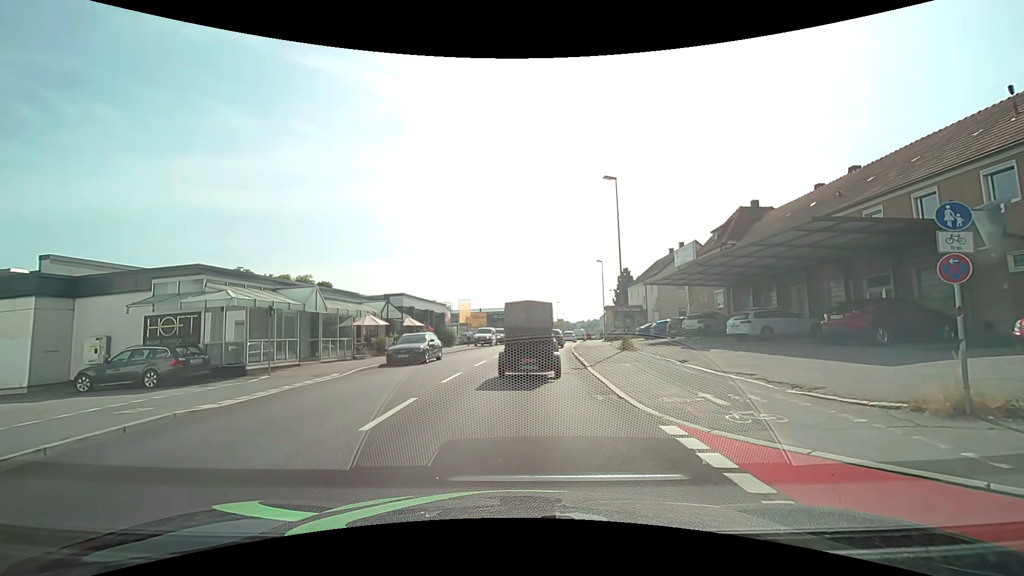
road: tertiary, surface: asphalt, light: Day
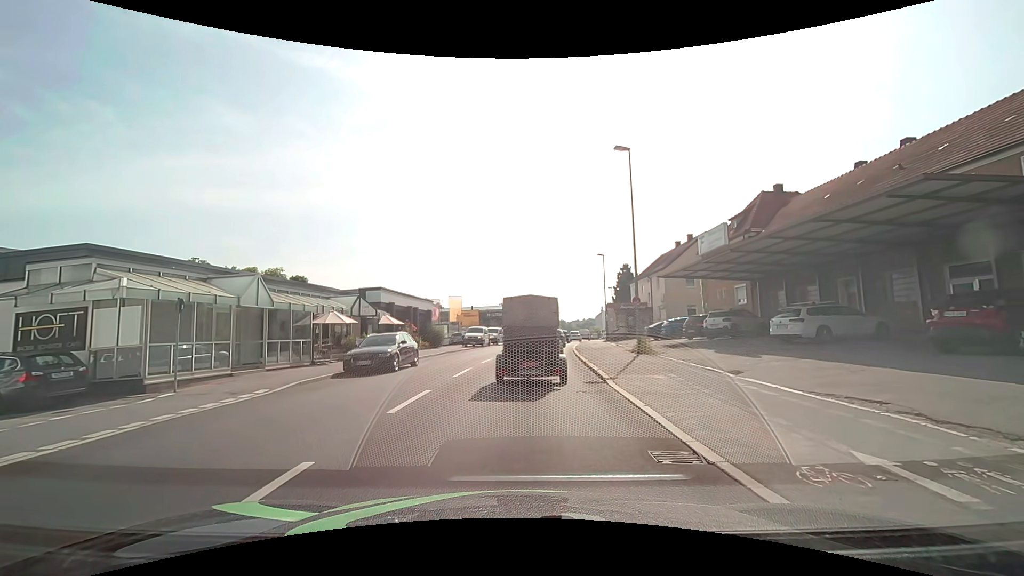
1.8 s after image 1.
(0.0, +4.8) m; 0°
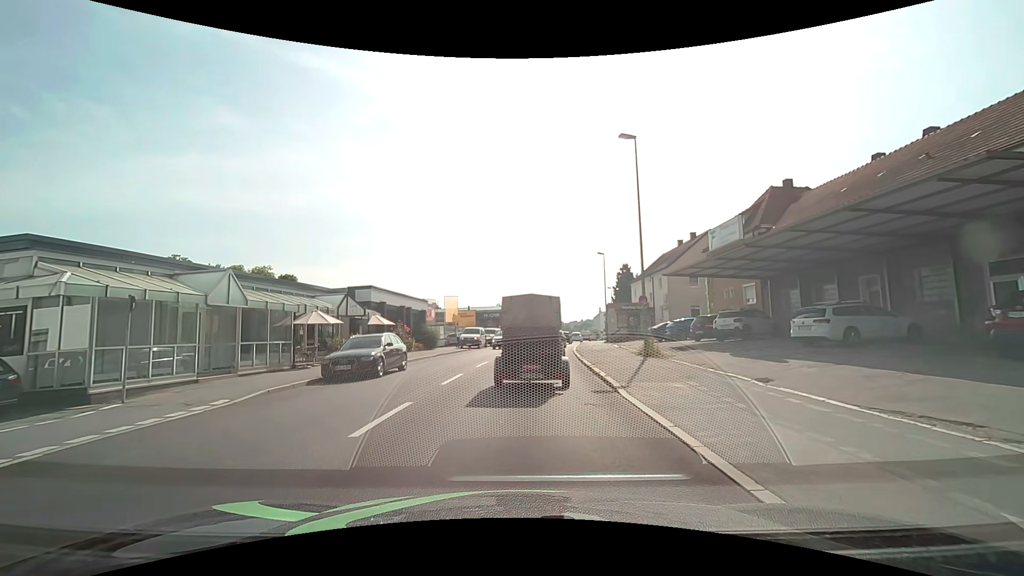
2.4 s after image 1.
(0.0, +1.7) m; 0°
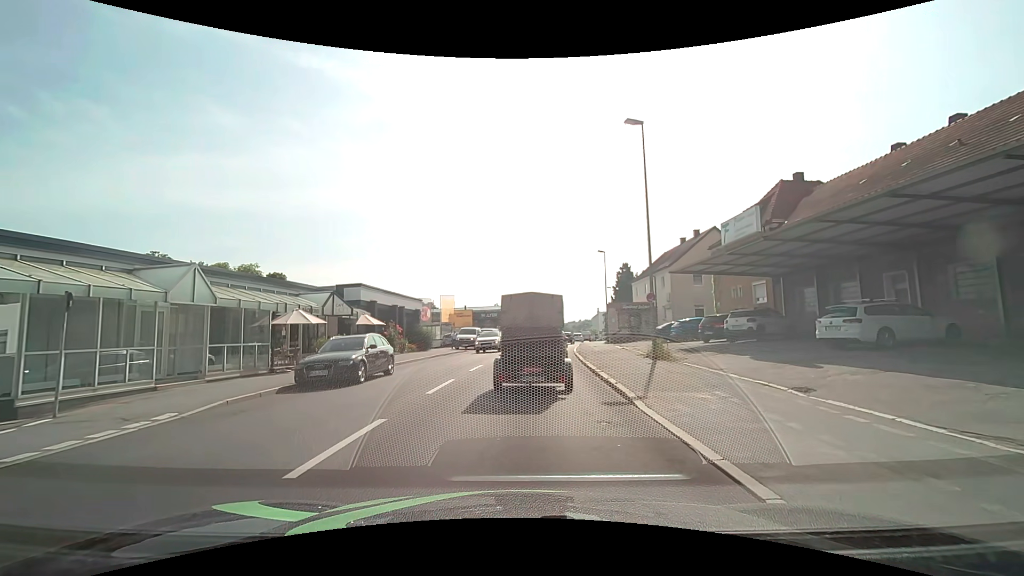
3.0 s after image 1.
(0.0, +1.7) m; +1°
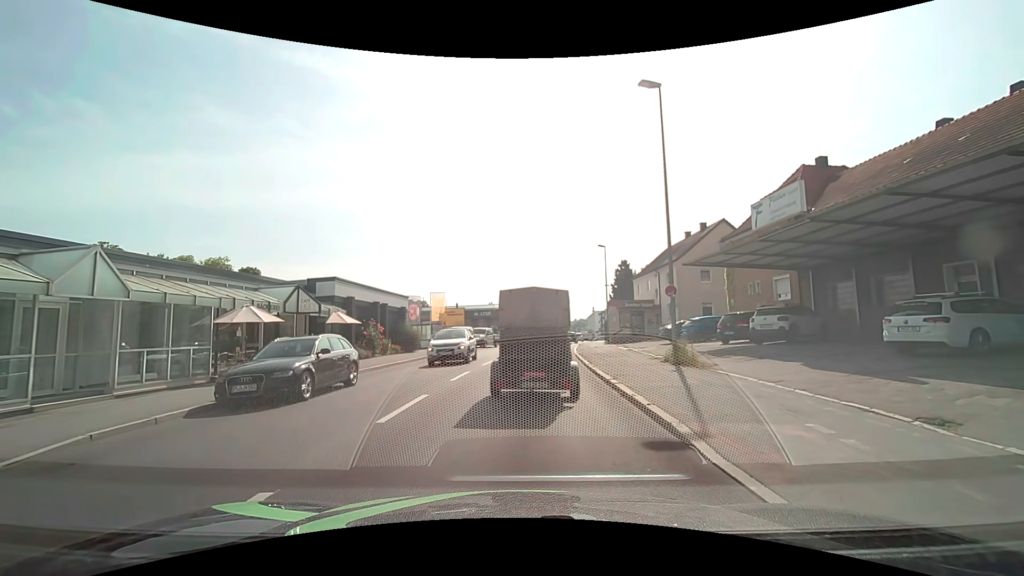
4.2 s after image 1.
(0.0, +3.3) m; +1°
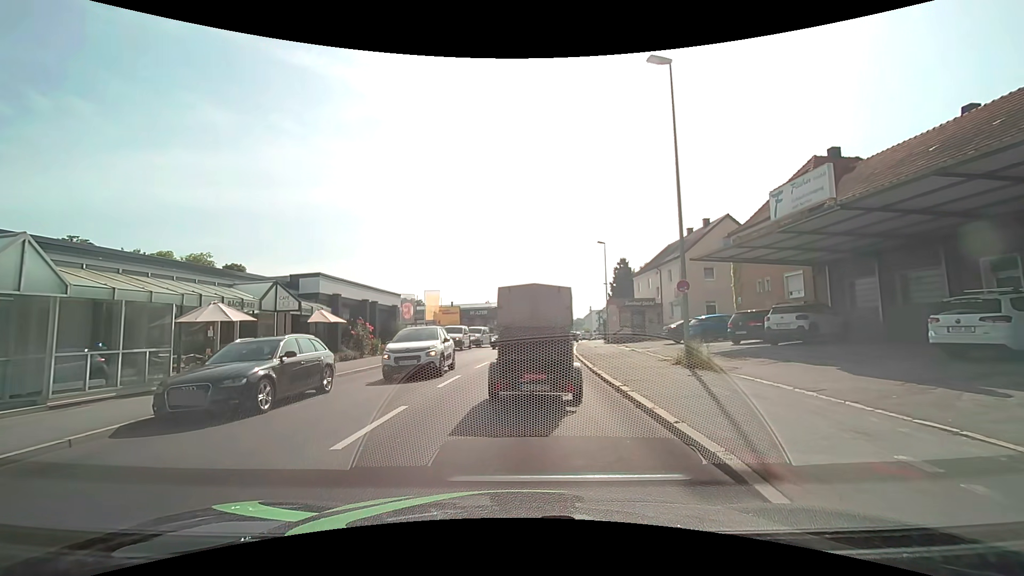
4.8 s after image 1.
(0.0, +1.6) m; -1°
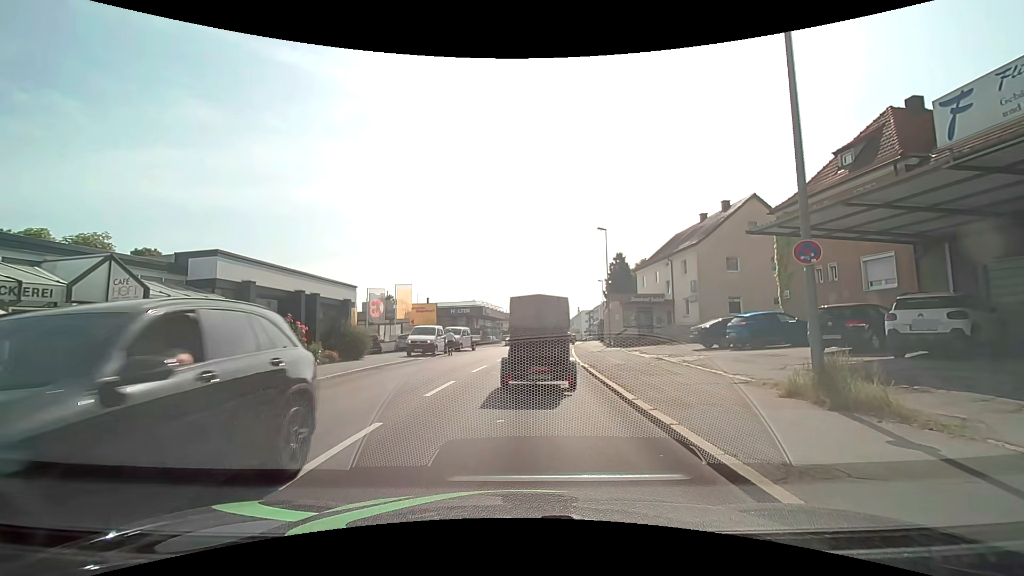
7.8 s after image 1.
(+0.2, +7.4) m; +2°
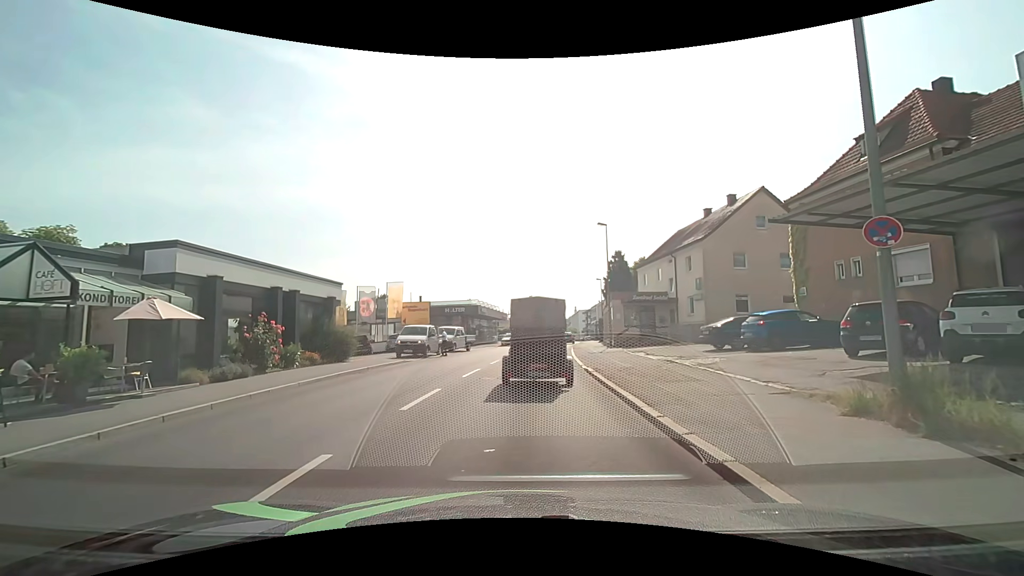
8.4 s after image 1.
(0.0, +1.9) m; 0°
(0, +10) (+1, +20) (+2, +30) (+3, +40) (+4, +50) (+5, +60) (+7, +70) (+9, +79) (+10, +89) (+11, +99) m
